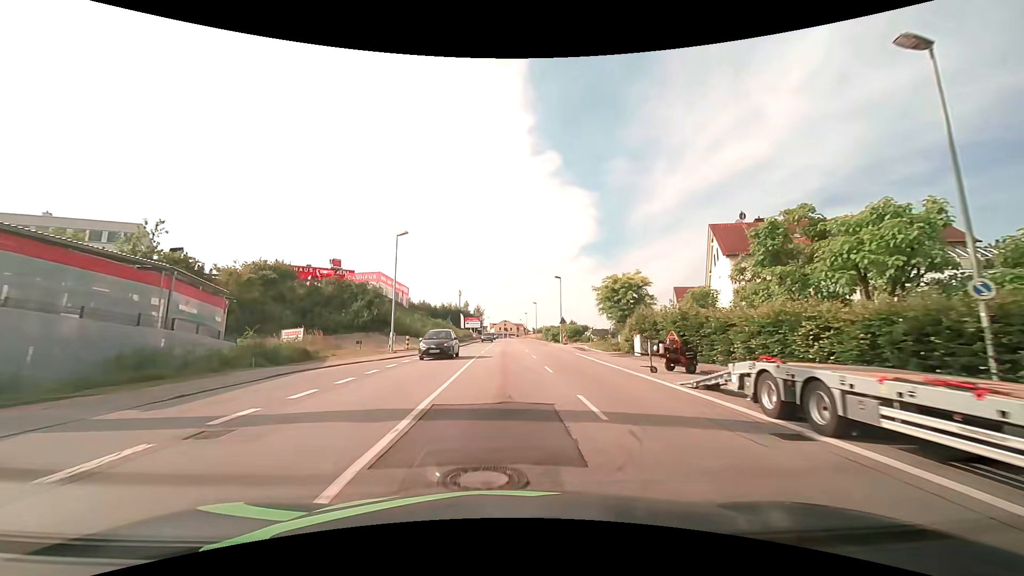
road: tertiary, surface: asphalt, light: Day
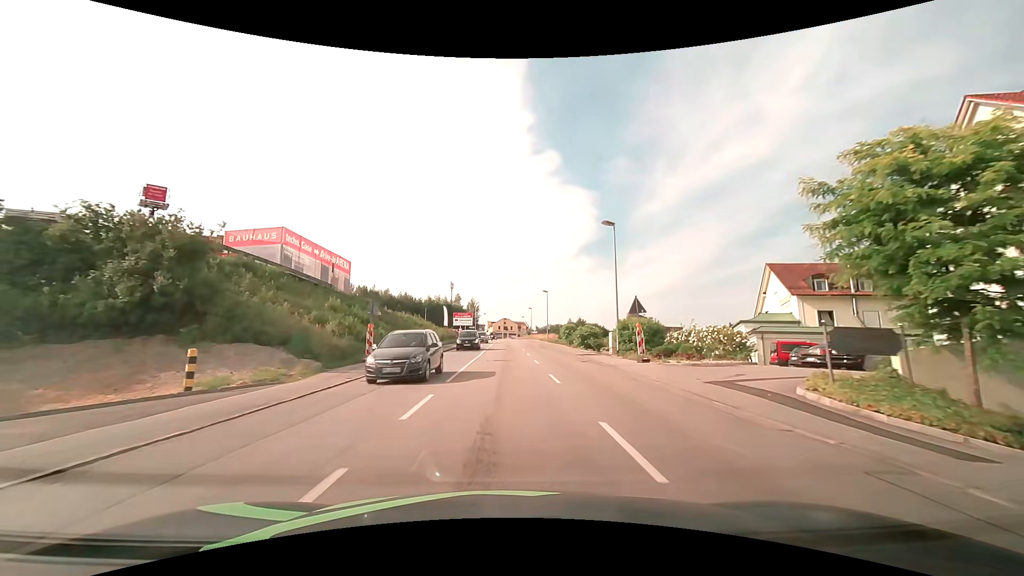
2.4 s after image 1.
(-0.1, +30.4) m; 0°
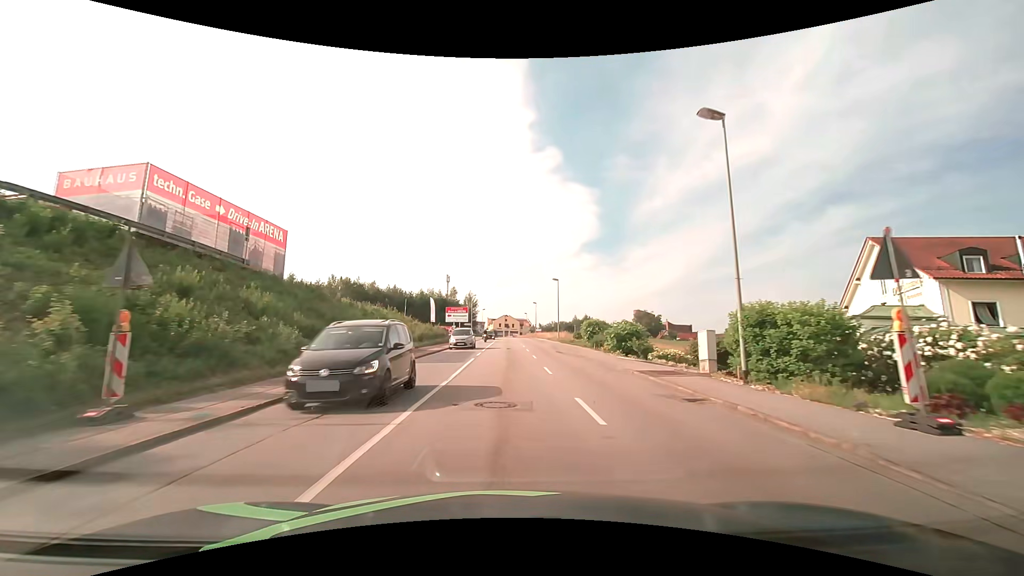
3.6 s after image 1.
(0.0, +15.2) m; 0°
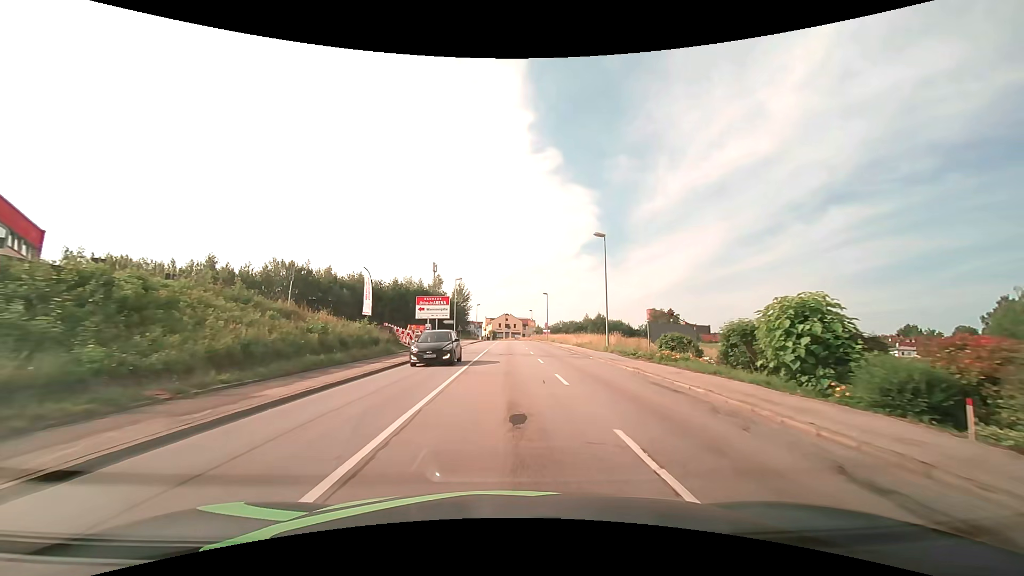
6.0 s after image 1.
(-0.1, +30.6) m; 0°
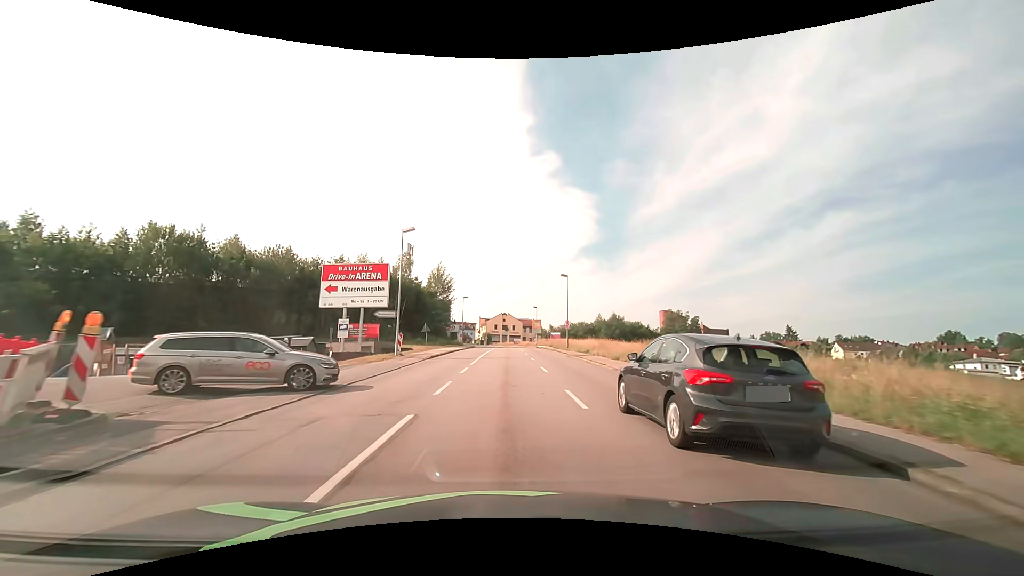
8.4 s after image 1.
(0.0, +30.6) m; 0°
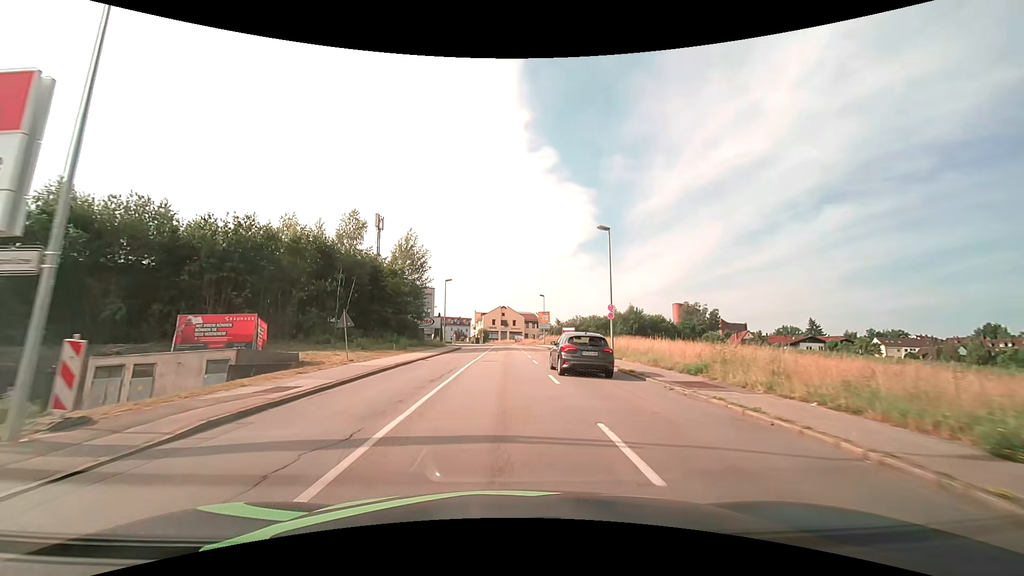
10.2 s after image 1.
(0.0, +23.0) m; 0°
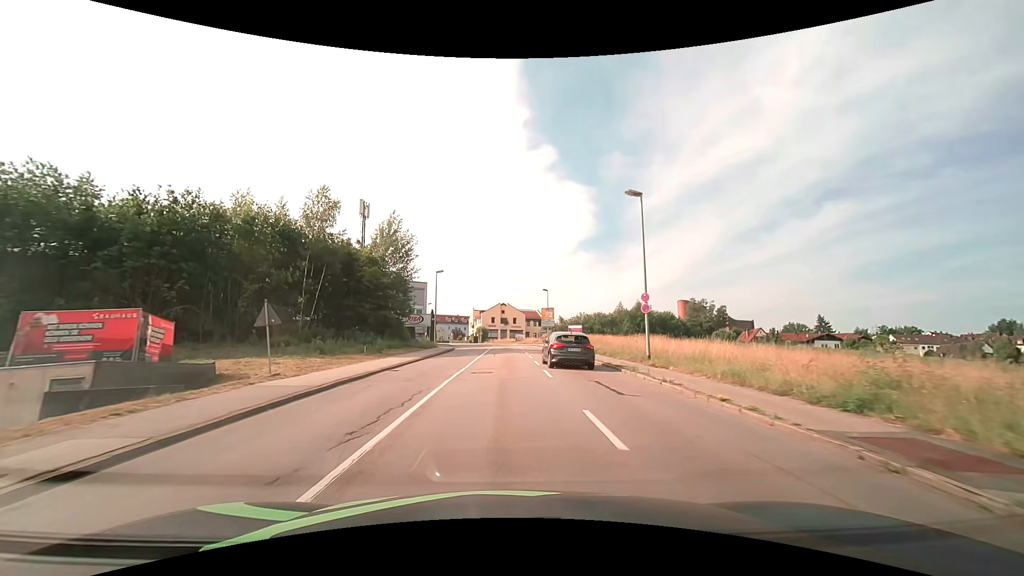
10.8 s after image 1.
(0.0, +7.7) m; 0°
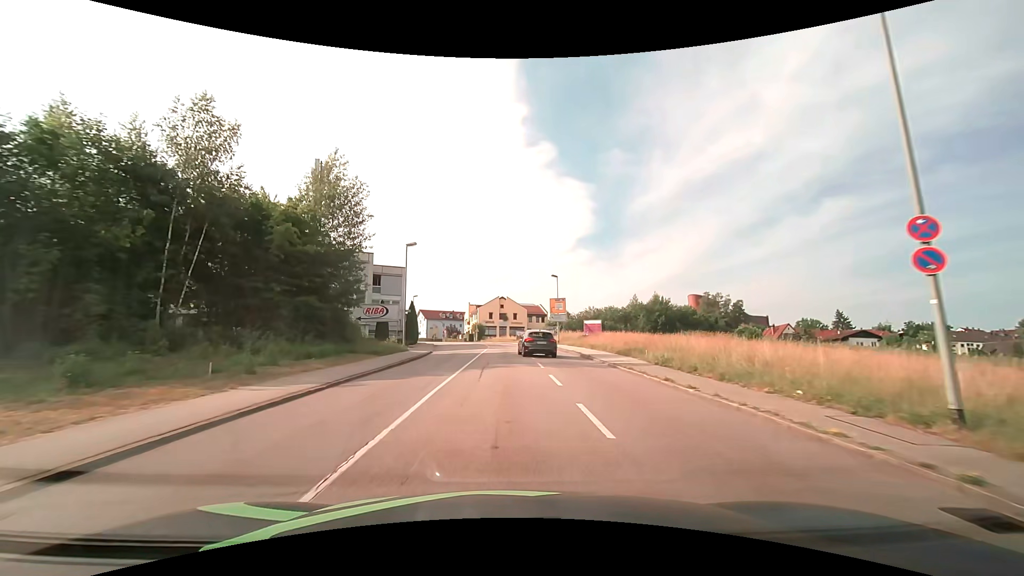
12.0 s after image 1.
(0.0, +15.4) m; 0°
(0, +10) (0, +20) (0, +30) (0, +40) (0, +50) (-1, +60) (-2, +70) (-4, +80) (-6, +89) (-9, +99) m
